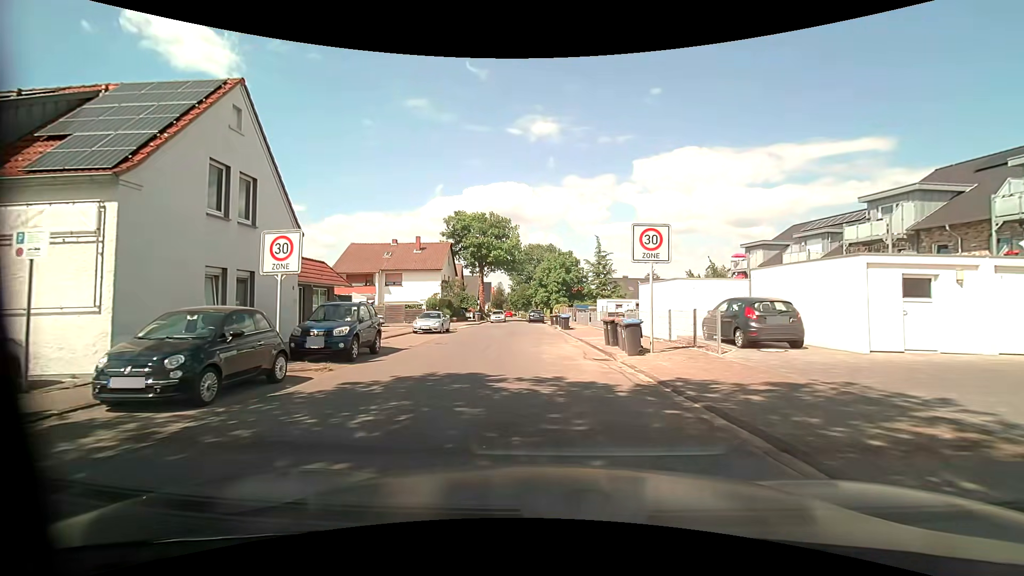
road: unclassified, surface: asphalt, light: Day
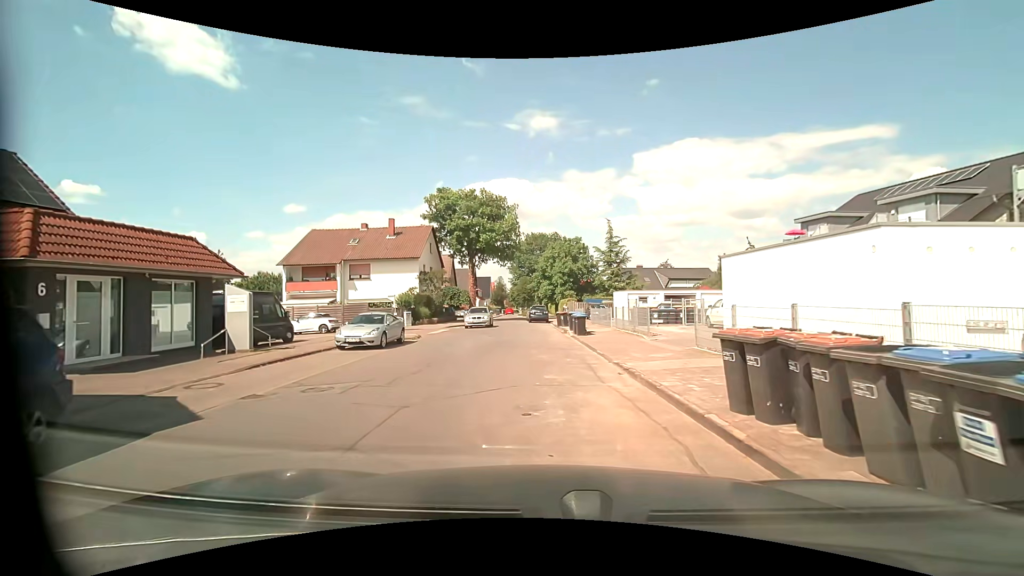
(0.0, +11.3) m; -1°
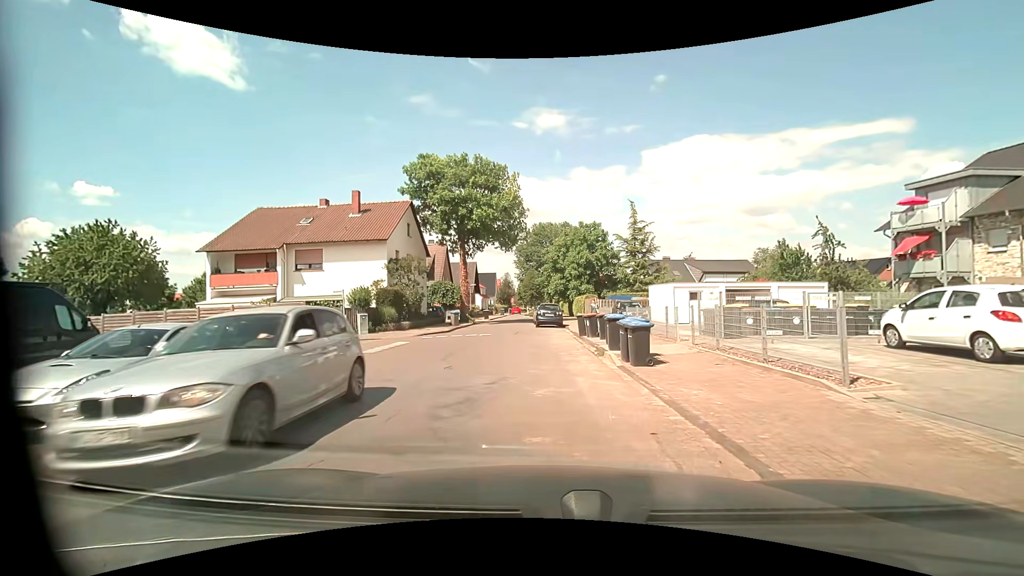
(-0.1, +11.8) m; -1°
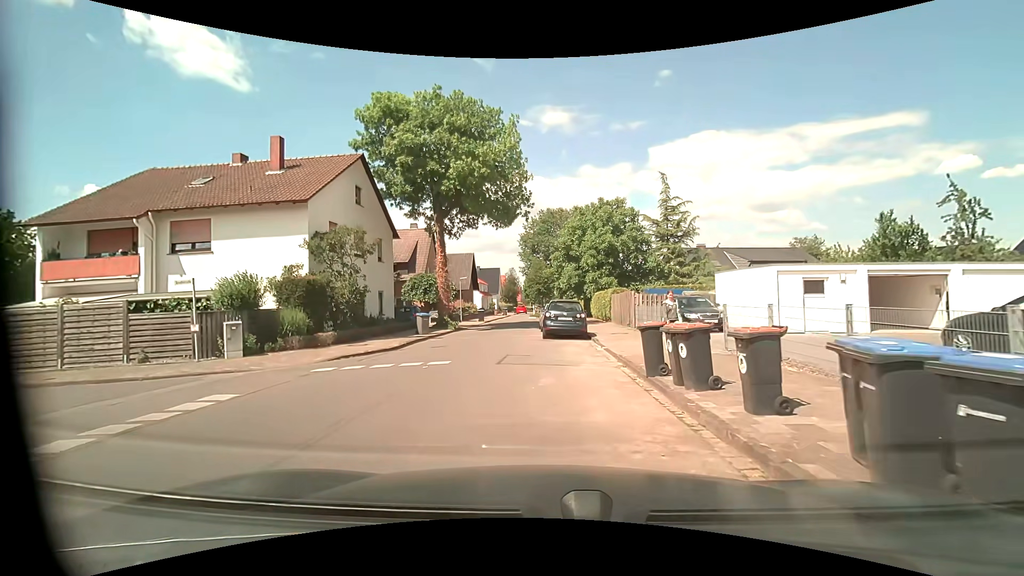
(-0.1, +12.2) m; -1°
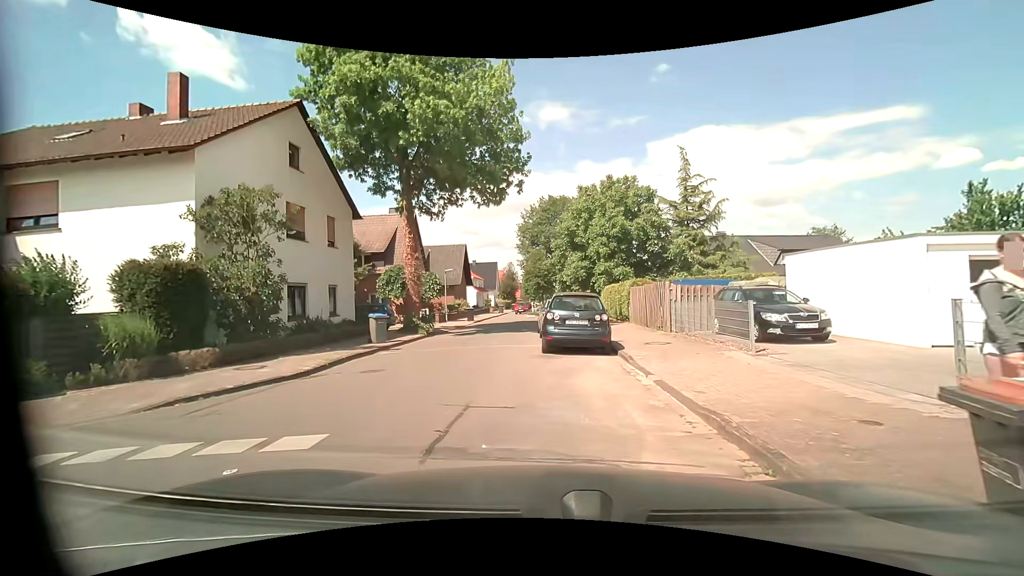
(0.0, +6.6) m; 0°
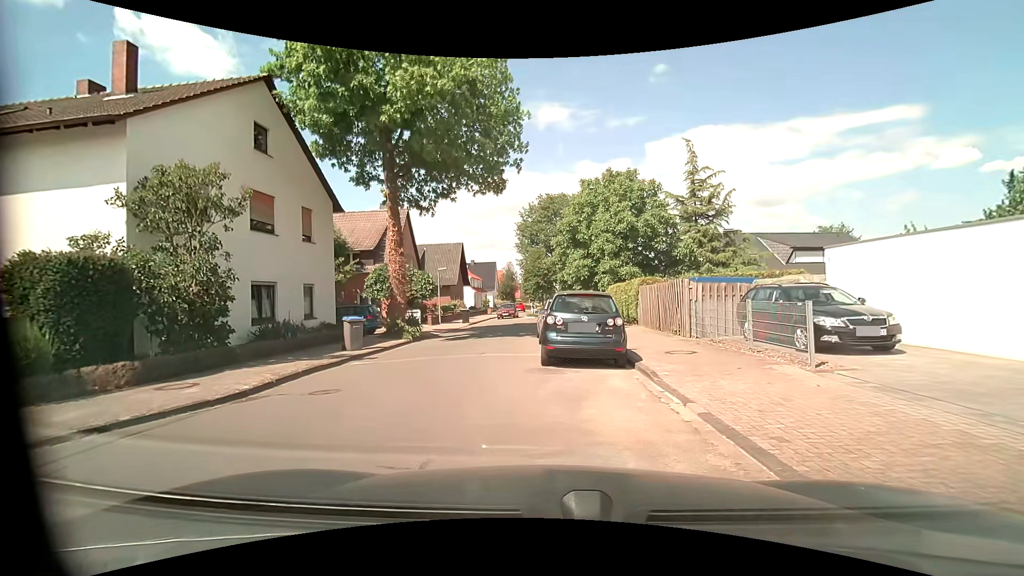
(0.0, +2.2) m; +1°
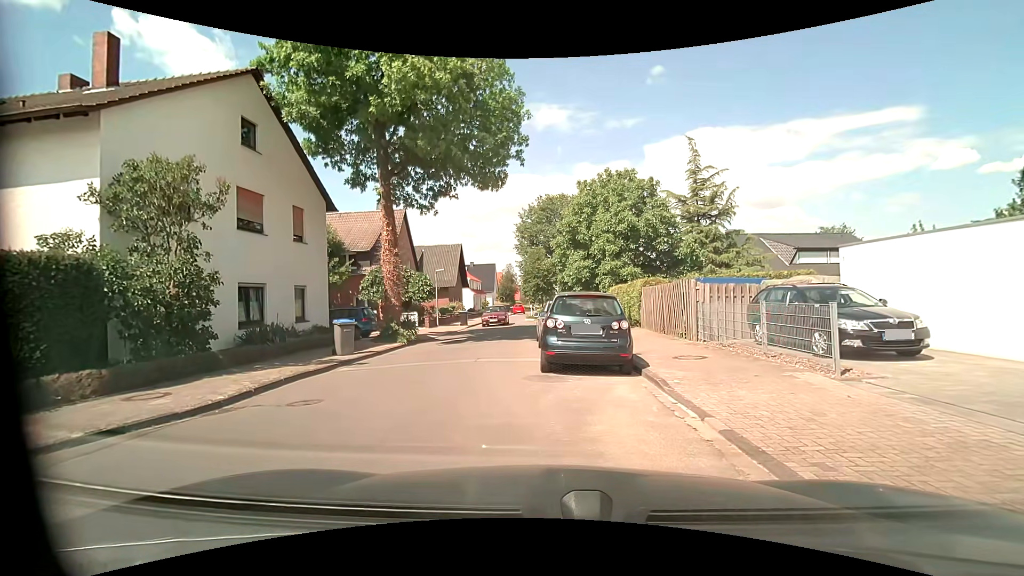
(0.0, +0.7) m; 0°
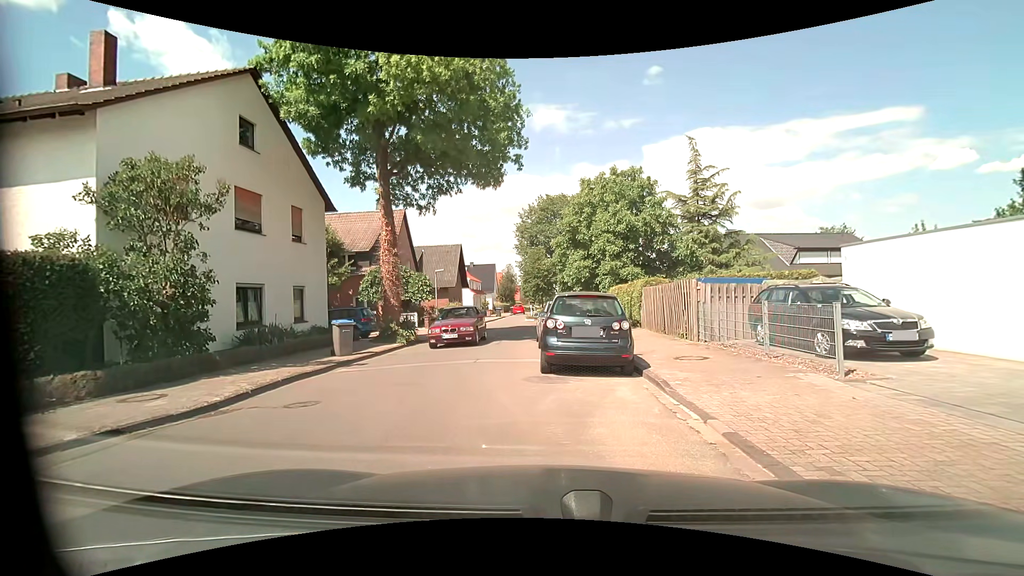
(0.0, +0.2) m; 0°
(-2, +10) (-3, +20) (-4, +30) (-4, +40) (-4, +50) (-2, +59) (-1, +69) (-1, +79) (-1, +89) (-1, +99) m
